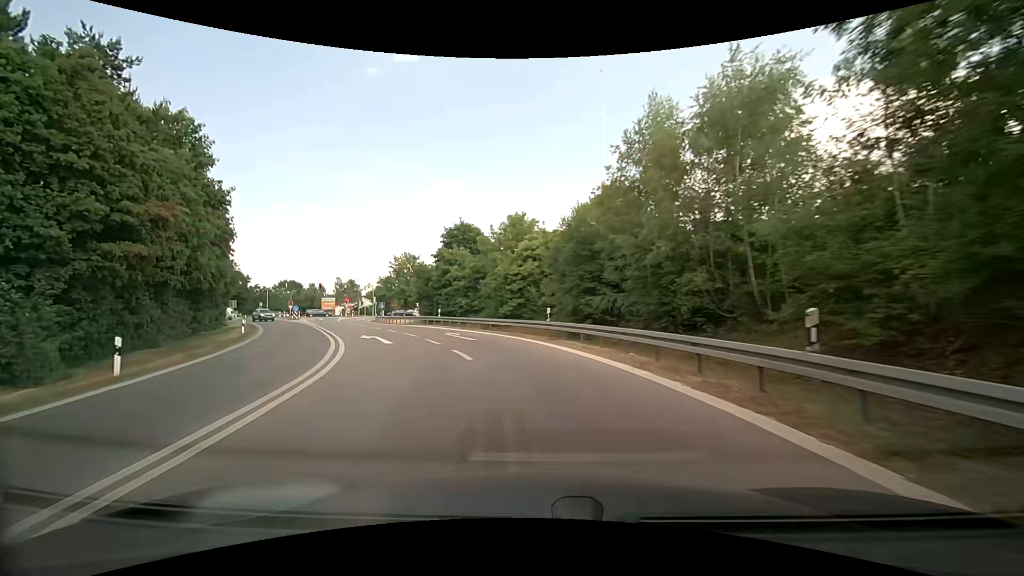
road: motorway_link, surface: asphalt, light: Day
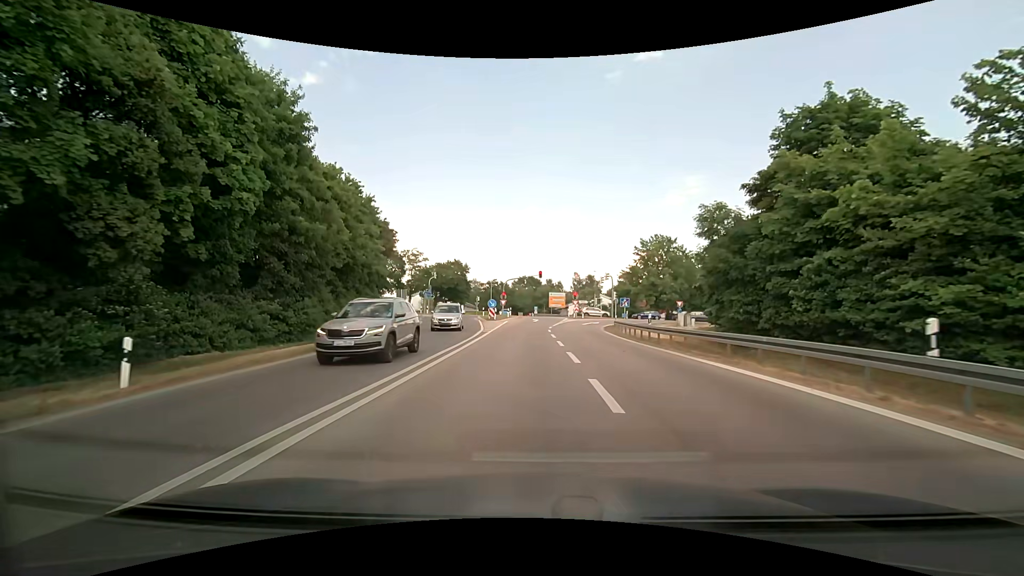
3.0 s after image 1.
(-8.5, +28.9) m; -28°
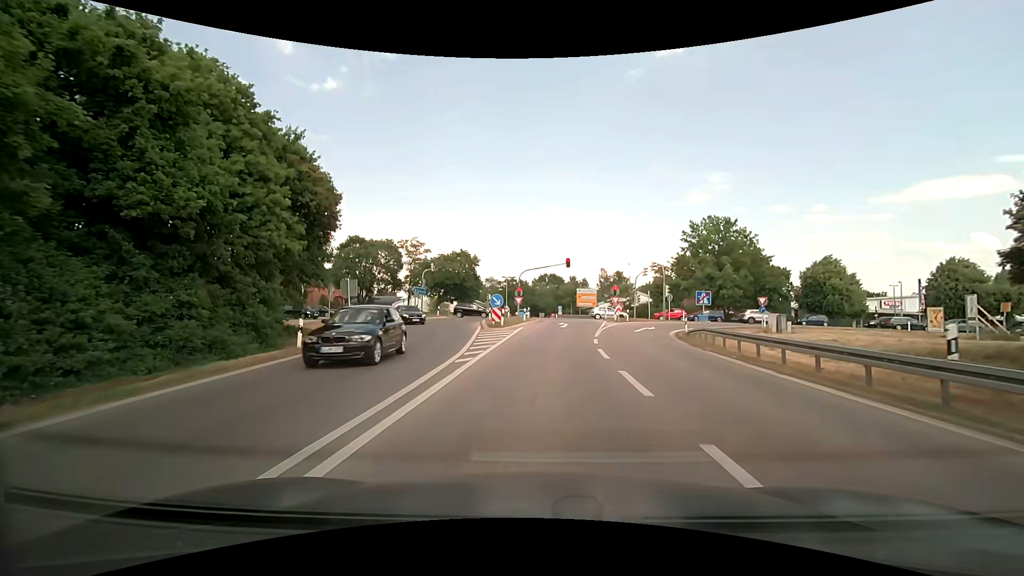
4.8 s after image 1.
(-0.6, +16.4) m; -2°
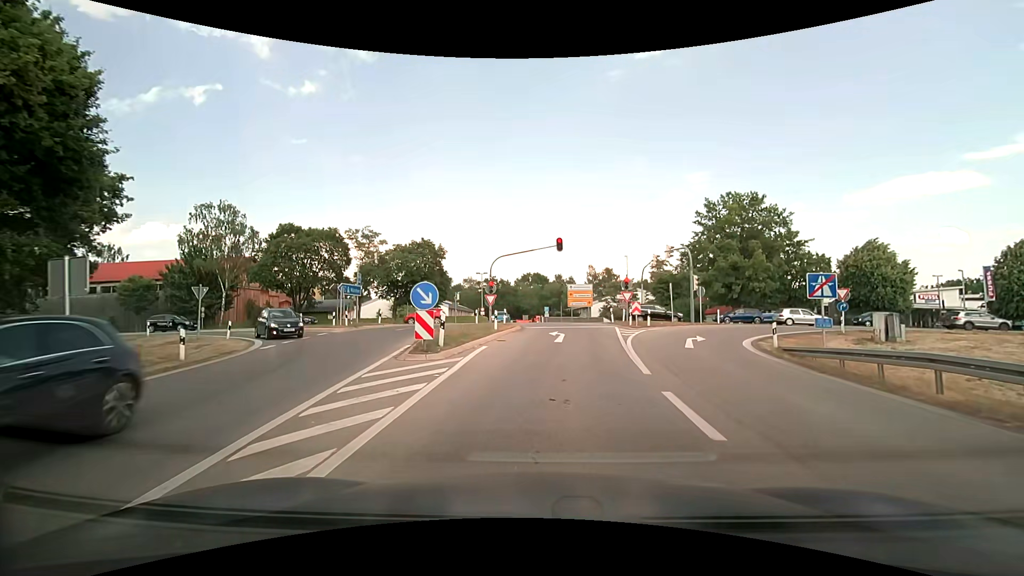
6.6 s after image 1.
(+0.1, +14.7) m; +1°
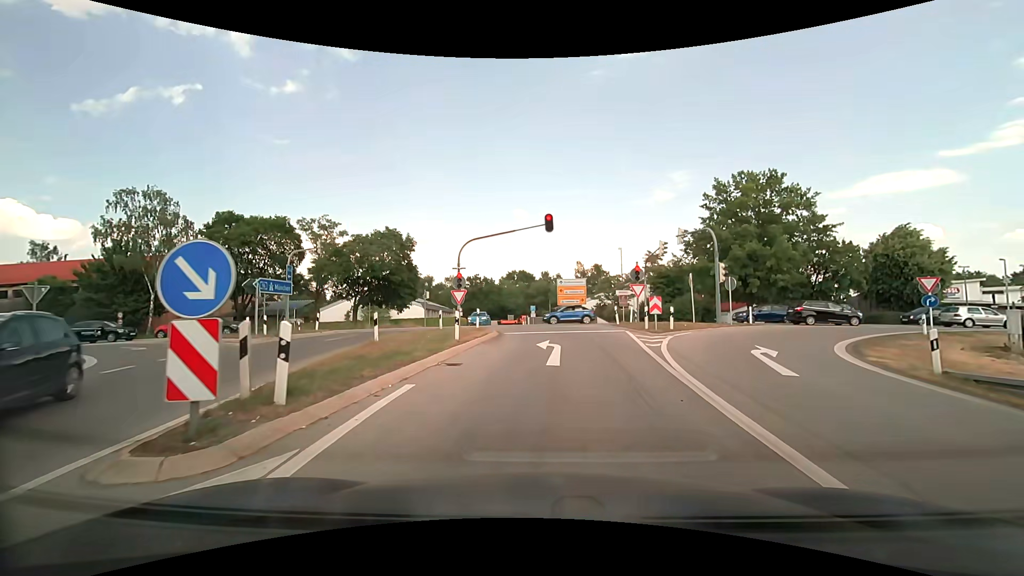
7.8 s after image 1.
(+0.1, +8.5) m; +2°
